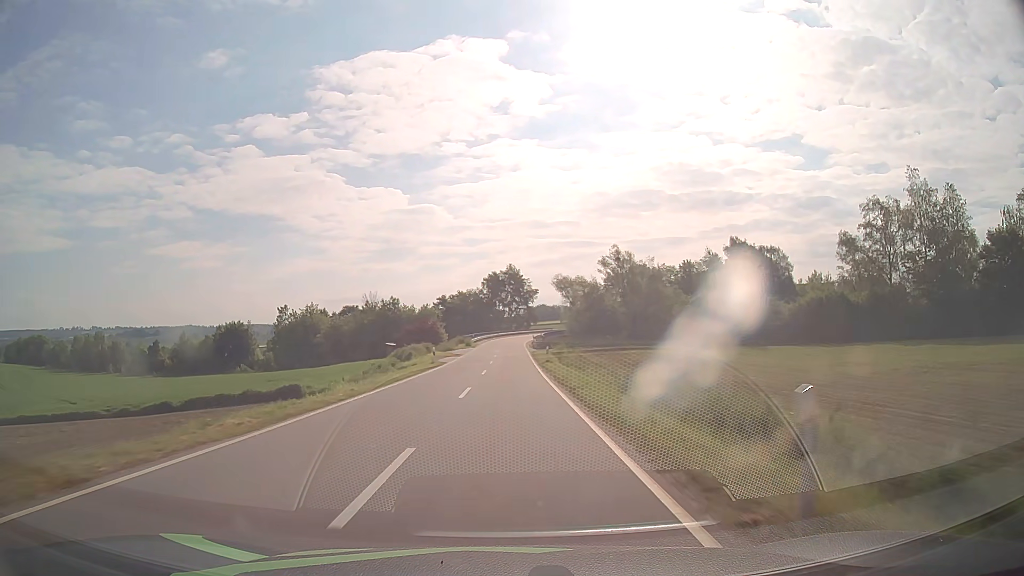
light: Day
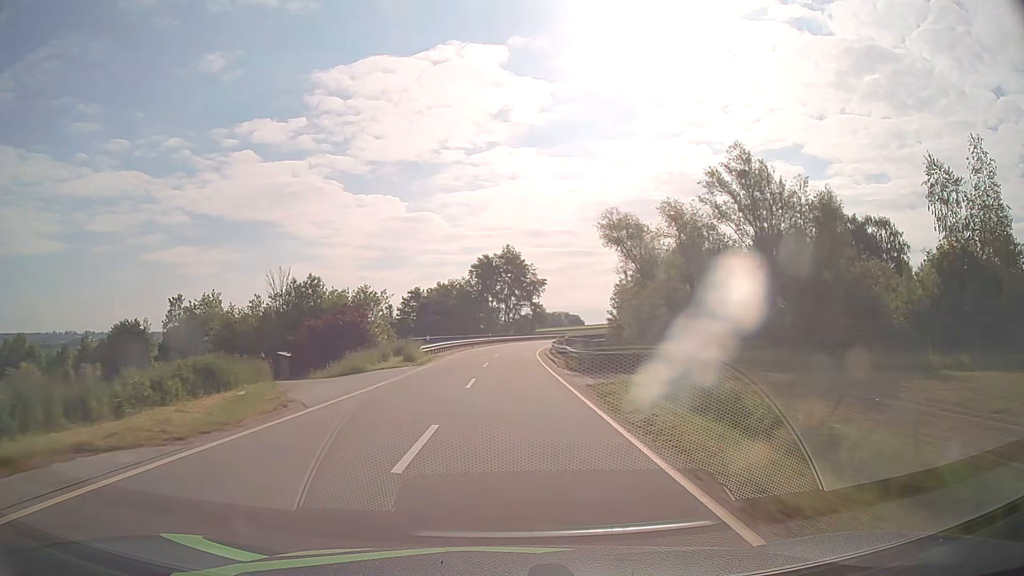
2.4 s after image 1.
(+0.2, +46.9) m; 0°
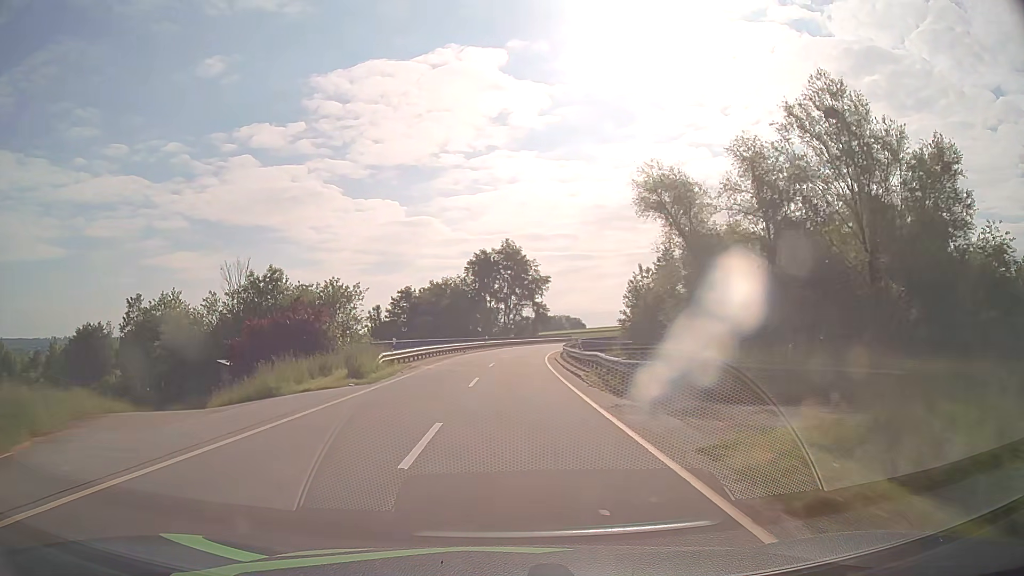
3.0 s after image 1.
(0.0, +11.9) m; 0°
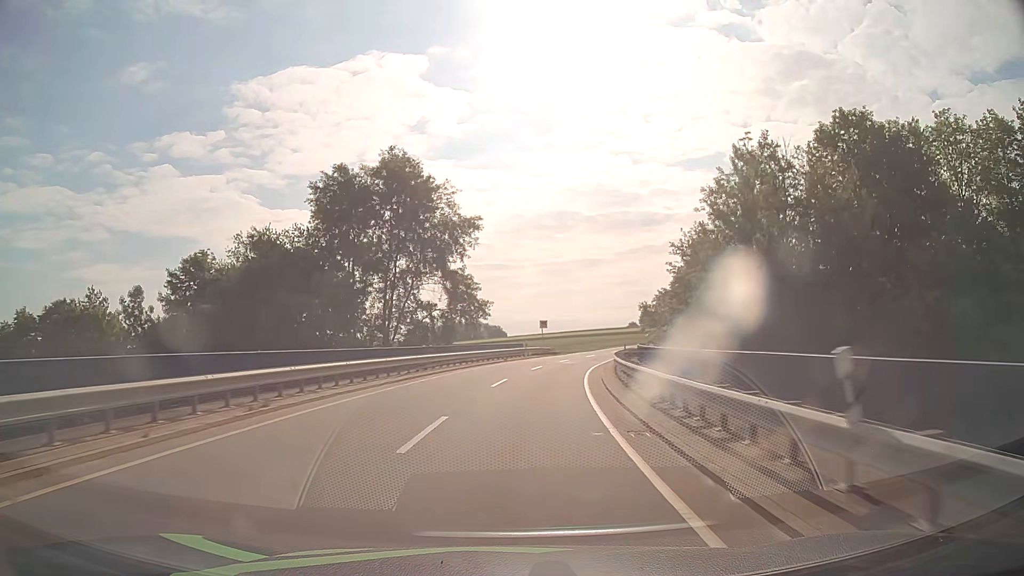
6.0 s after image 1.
(+2.6, +59.7) m; +7°
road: tertiary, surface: asphalt
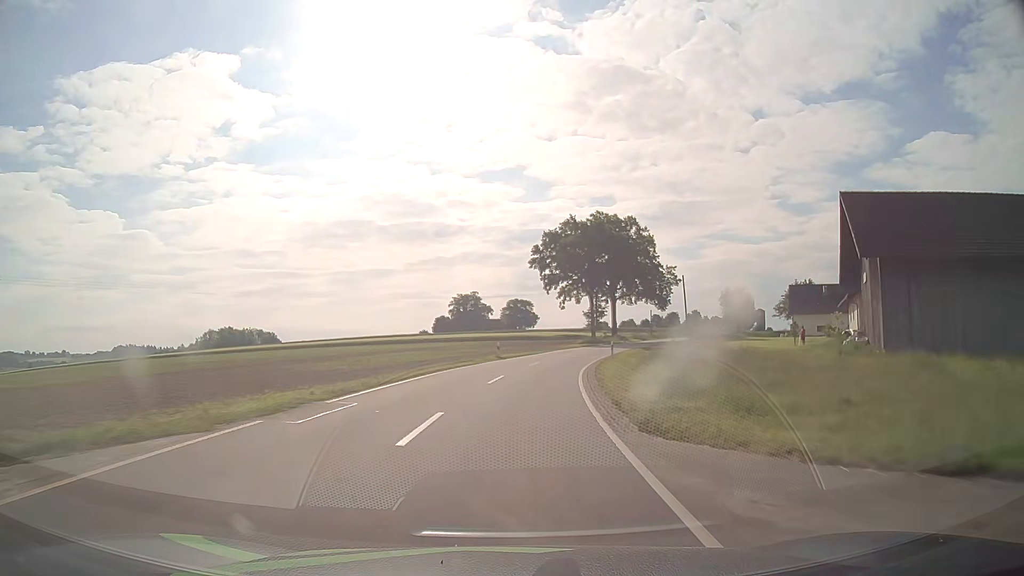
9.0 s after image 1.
(+8.7, +59.0) m; +18°
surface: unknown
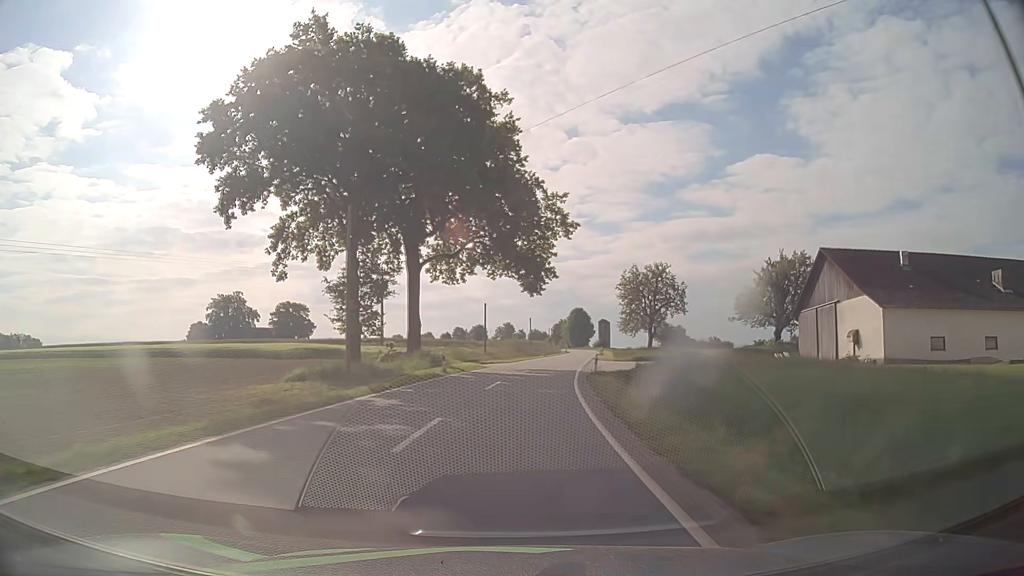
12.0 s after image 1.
(+9.5, +59.8) m; +18°
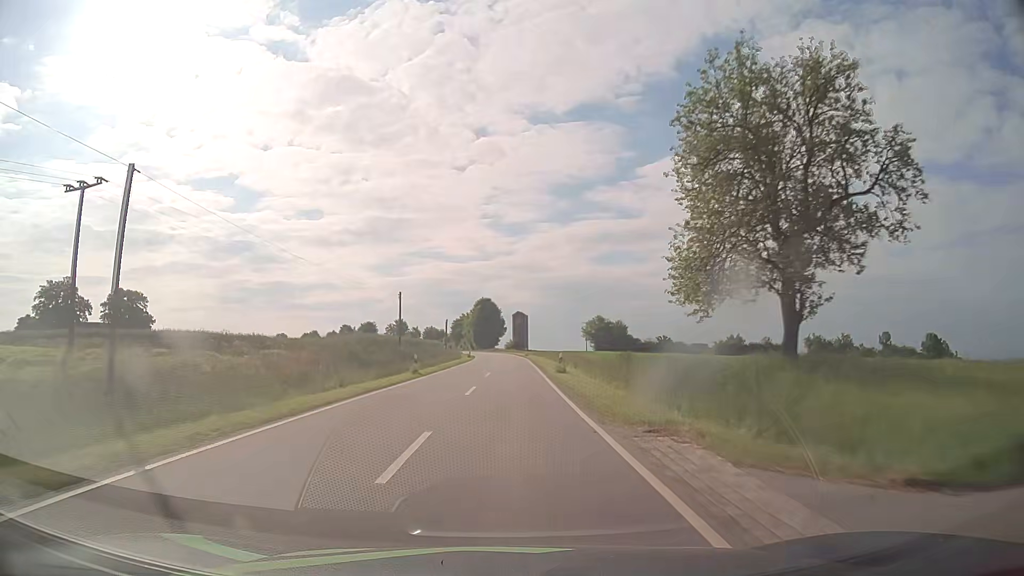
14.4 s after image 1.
(+4.4, +50.4) m; +8°
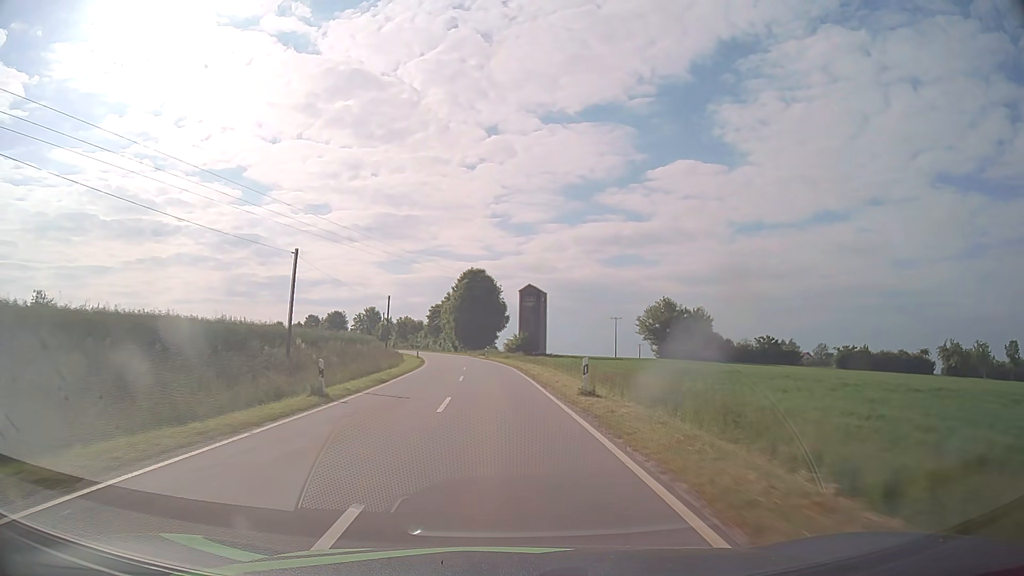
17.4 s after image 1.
(+0.6, +66.0) m; 0°
(0, +10) (0, +20) (-1, +30) (-1, +40) (-2, +50) (-3, +60) (-4, +70) (-6, +80) (-8, +90) (-10, +99) m
